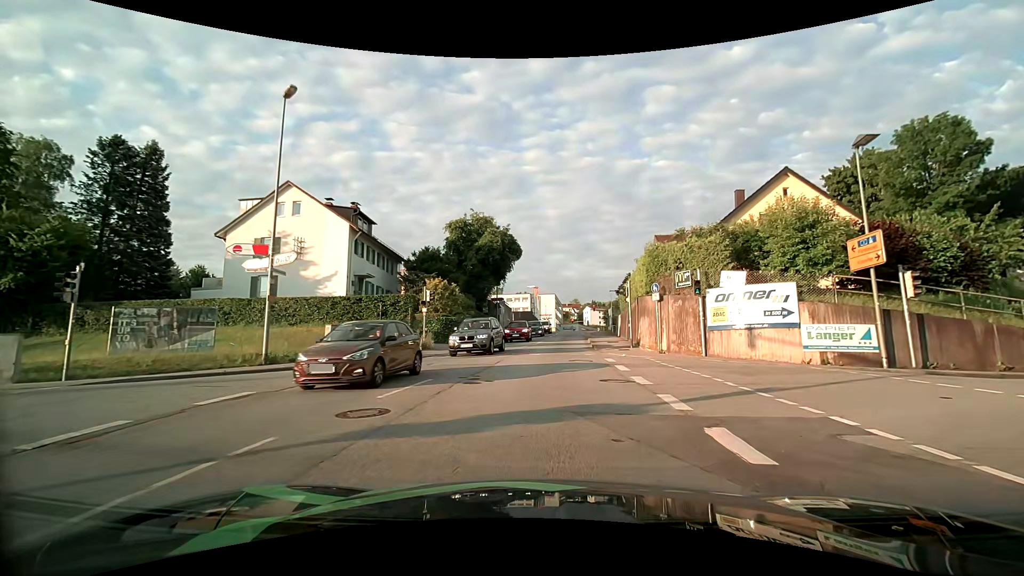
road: tertiary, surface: asphalt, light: Day
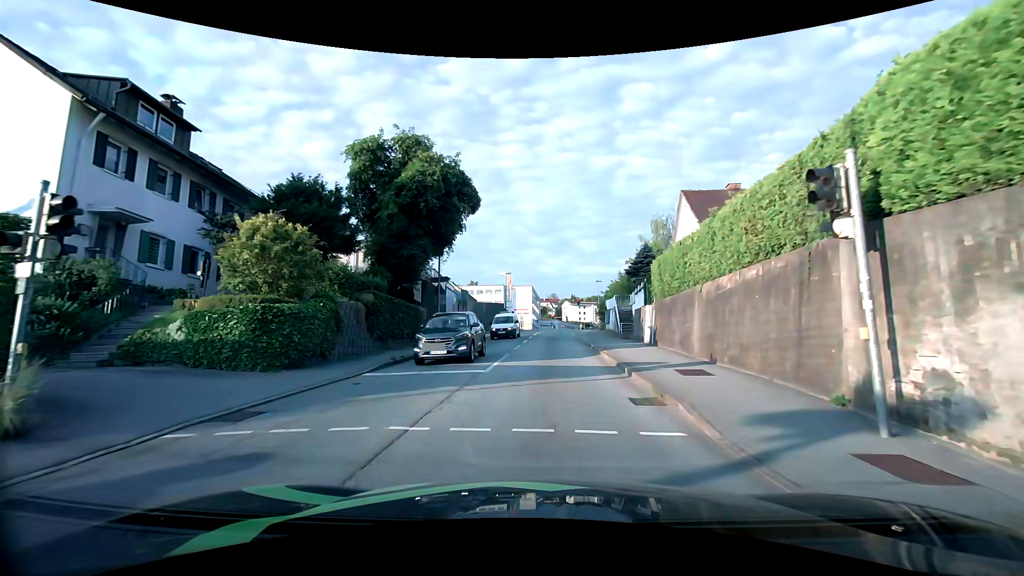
(+0.5, +19.9) m; +3°
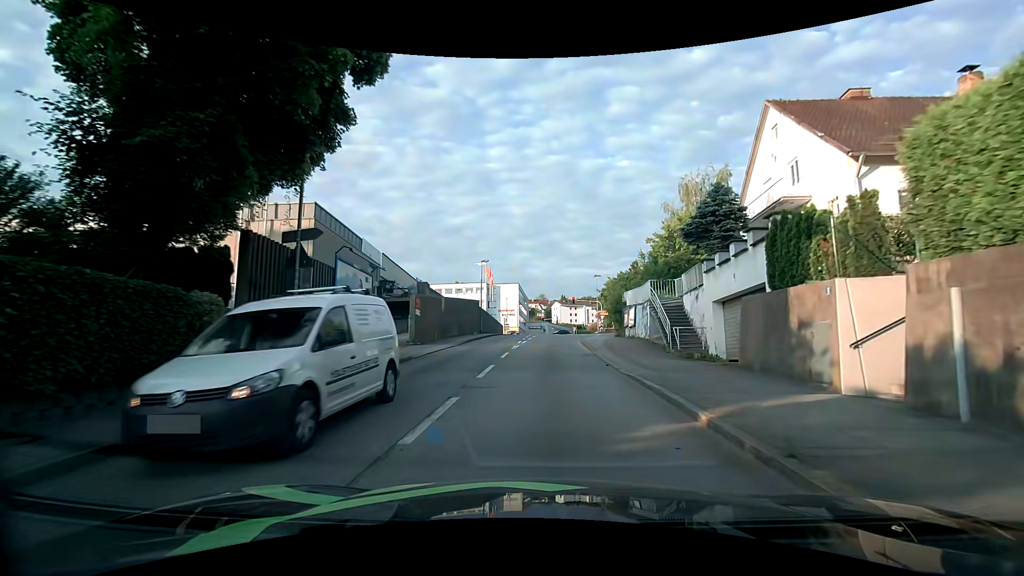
(+0.1, +17.2) m; +1°
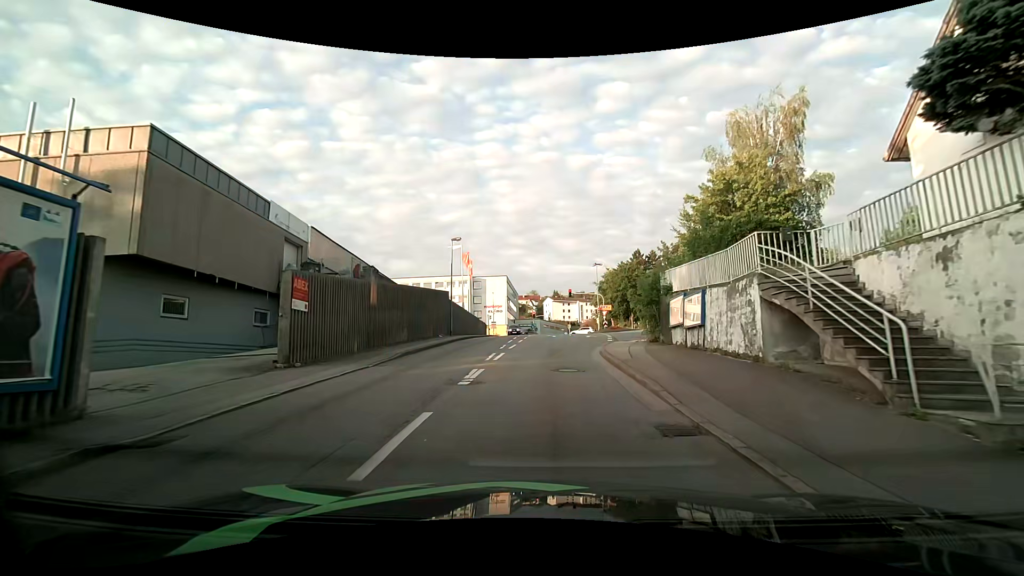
(+0.1, +13.4) m; +1°
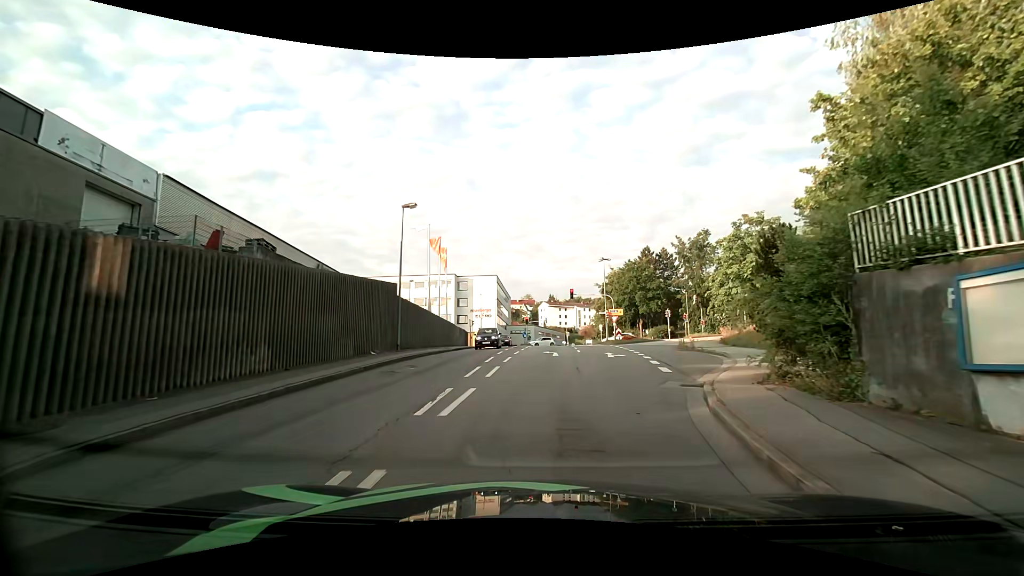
(0.0, +13.6) m; 0°
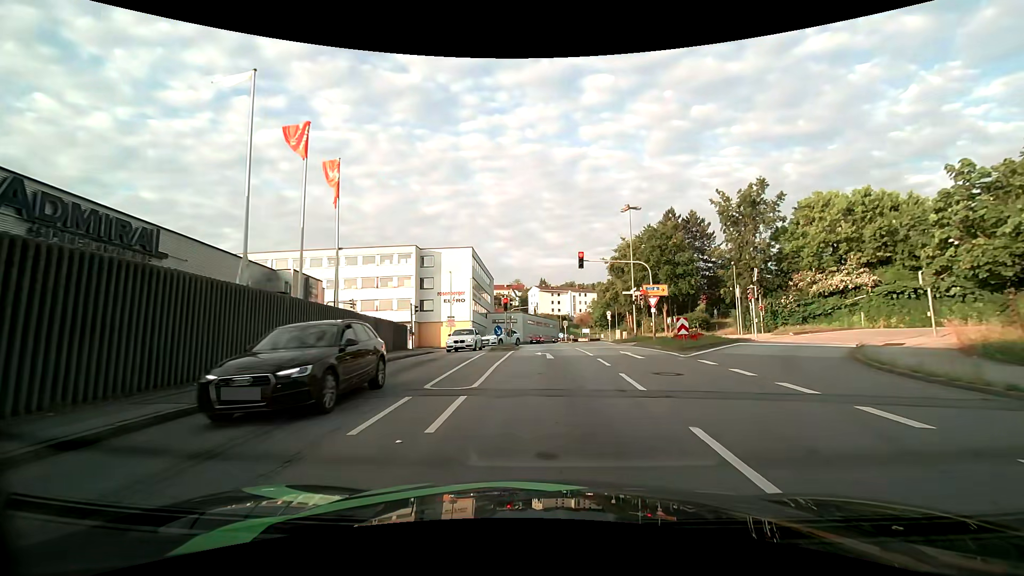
(+0.4, +22.7) m; +3°
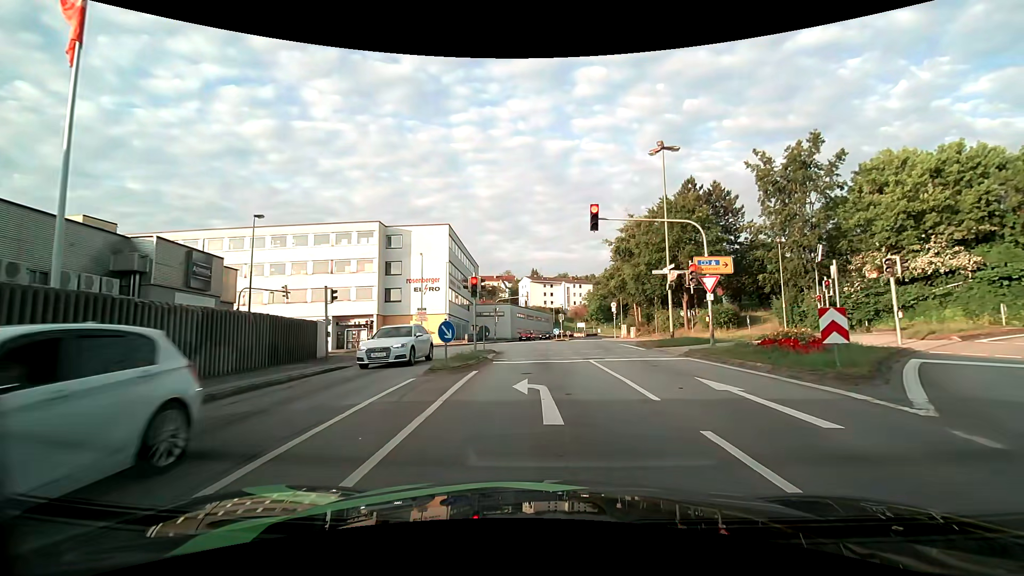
(-0.2, +12.3) m; +1°
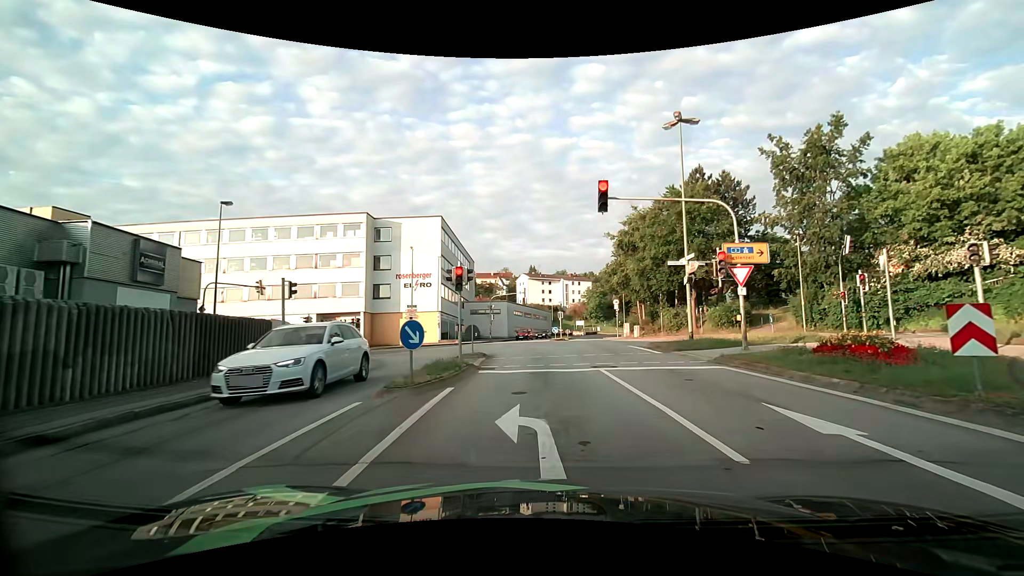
(0.0, +3.3) m; 0°
(0, +10) (0, +20) (-1, +30) (-5, +39) (-13, +45) (-23, +46) (-33, +46) (-43, +46) (-53, +46) (-63, +46) m
